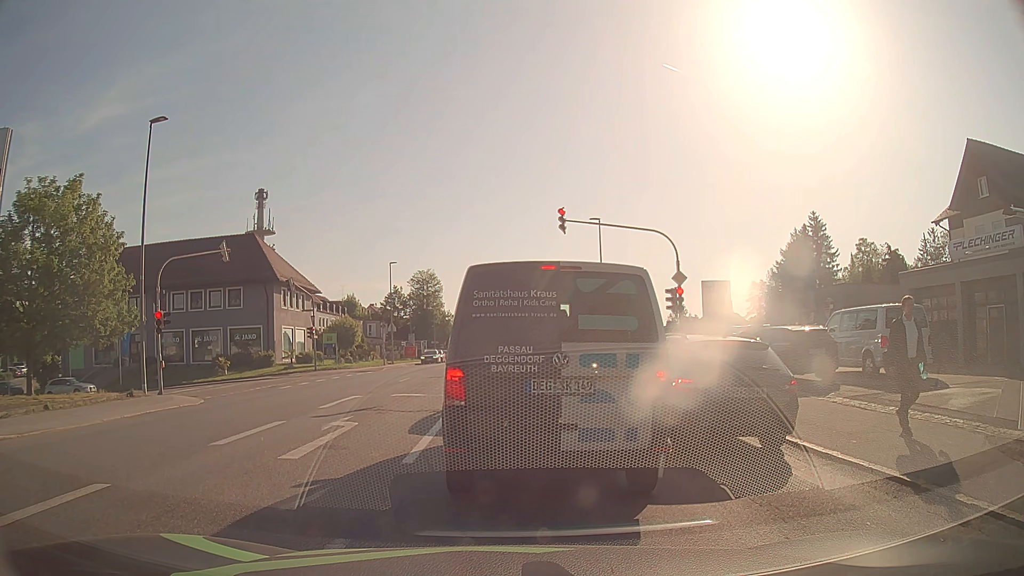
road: tertiary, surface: asphalt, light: Day
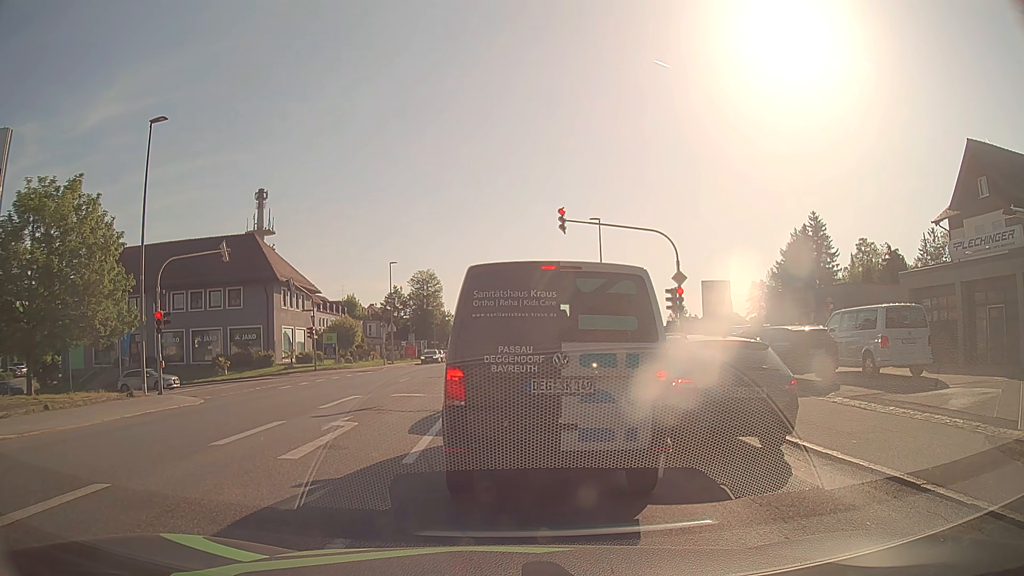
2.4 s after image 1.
(0.0, 0.0) m; 0°
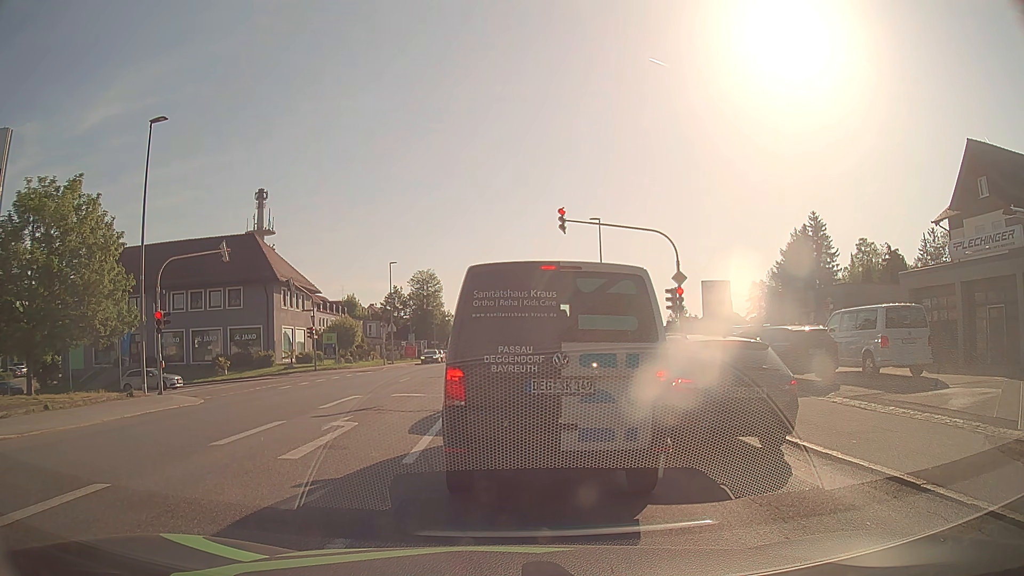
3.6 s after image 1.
(0.0, 0.0) m; 0°
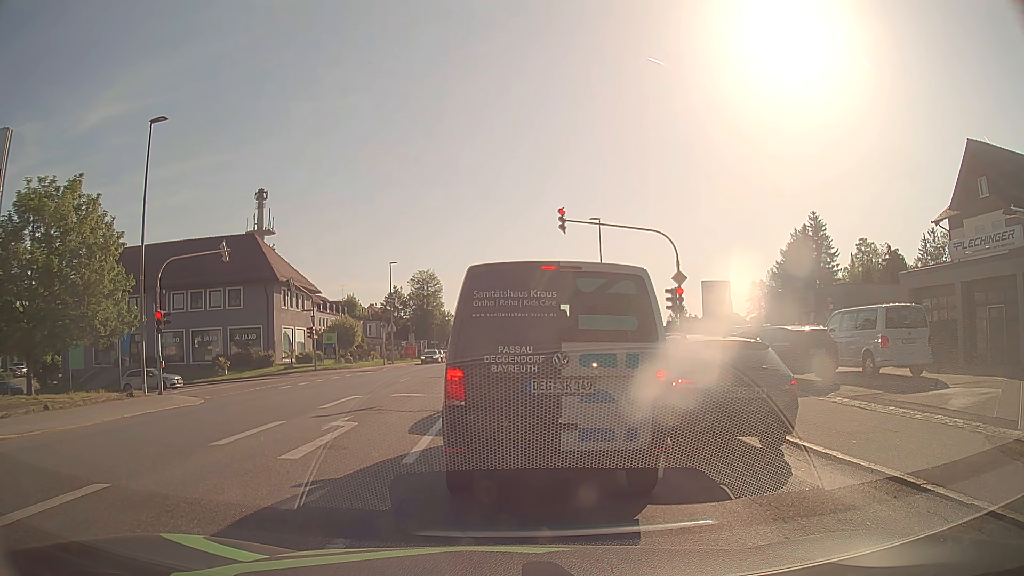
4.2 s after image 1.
(0.0, 0.0) m; 0°
